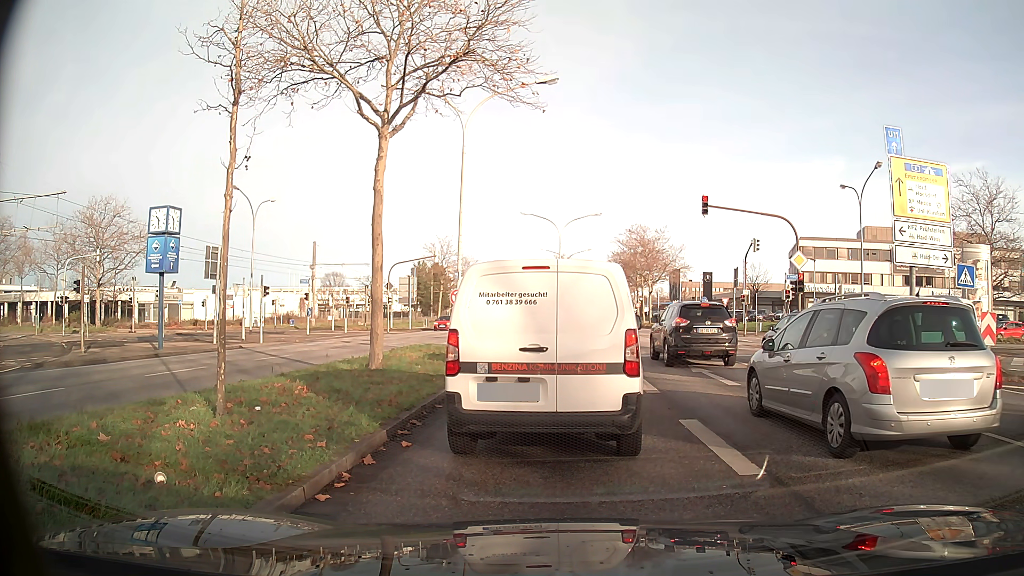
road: primary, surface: asphalt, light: Day
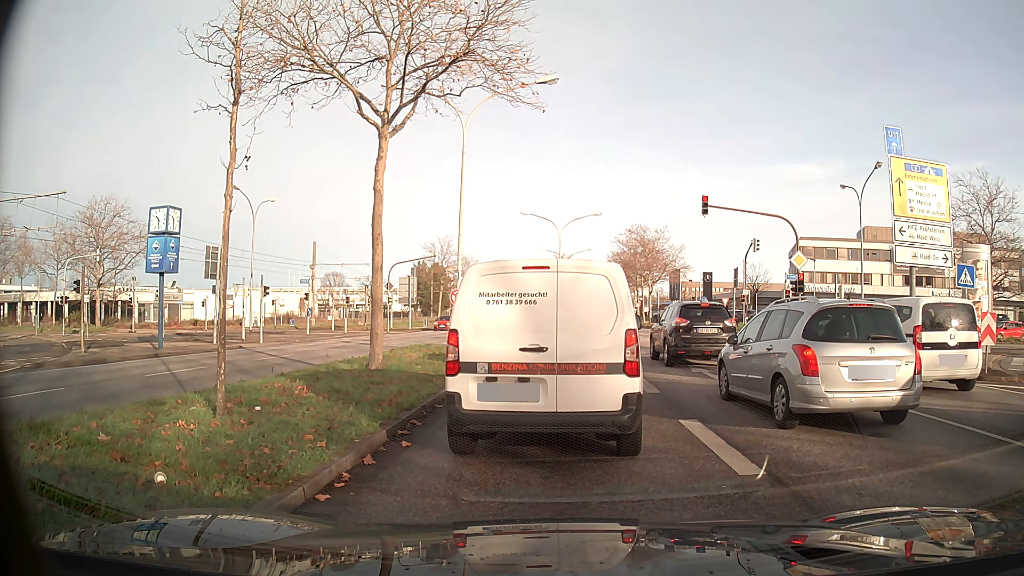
(0.0, 0.0) m; 0°
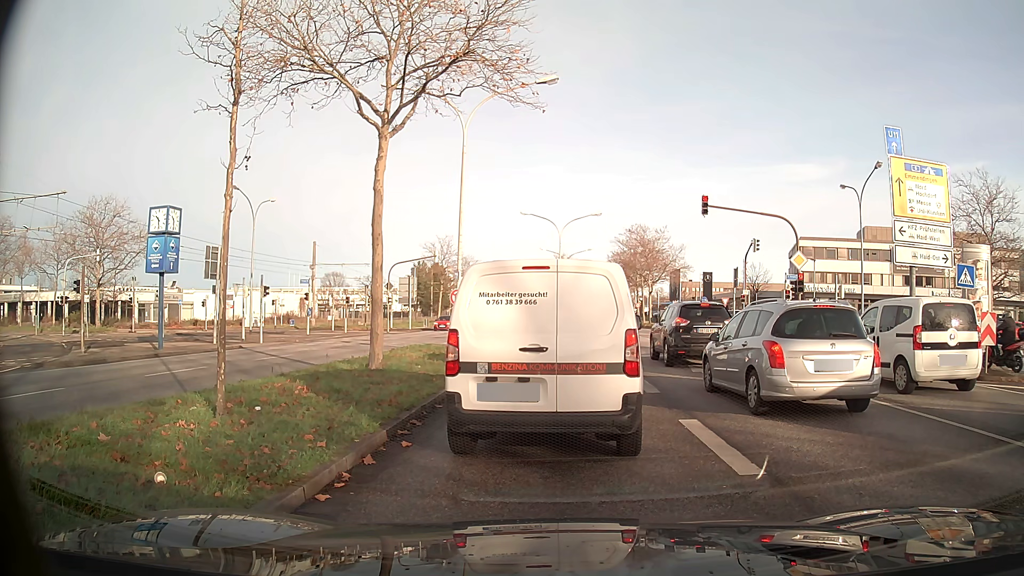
(0.0, 0.0) m; 0°
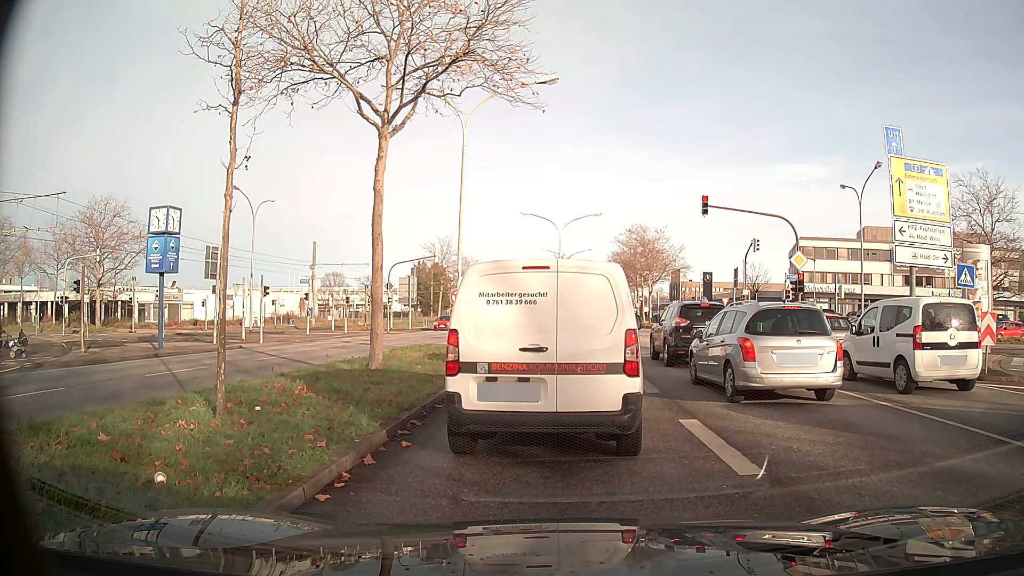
(0.0, 0.0) m; 0°
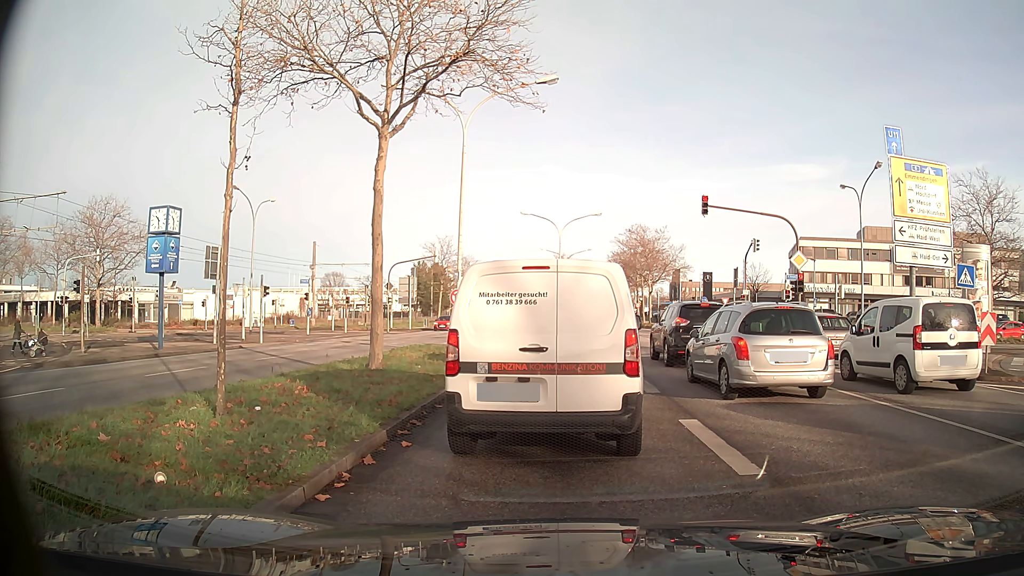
(0.0, 0.0) m; 0°
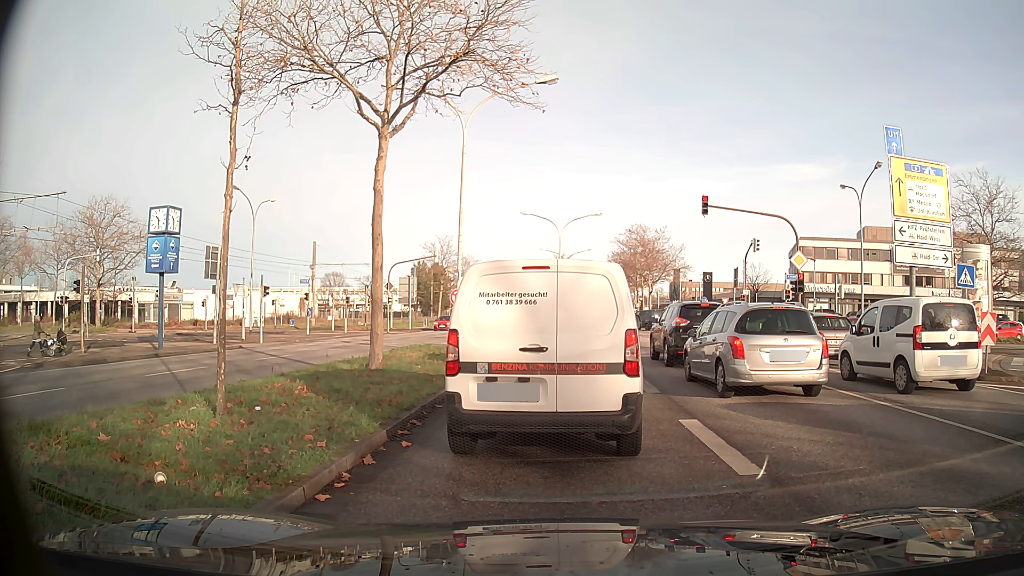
(0.0, 0.0) m; 0°
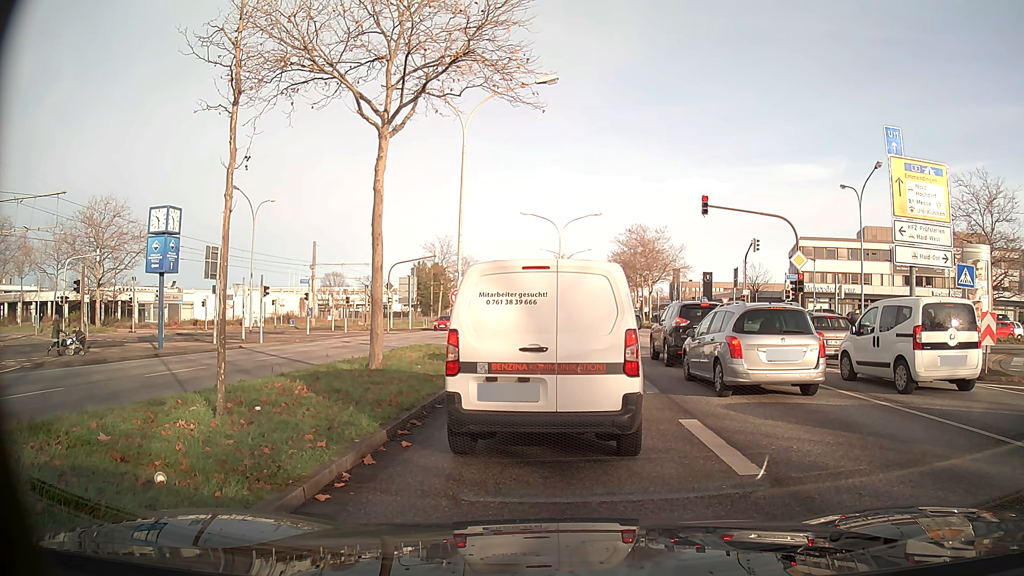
(0.0, 0.0) m; 0°
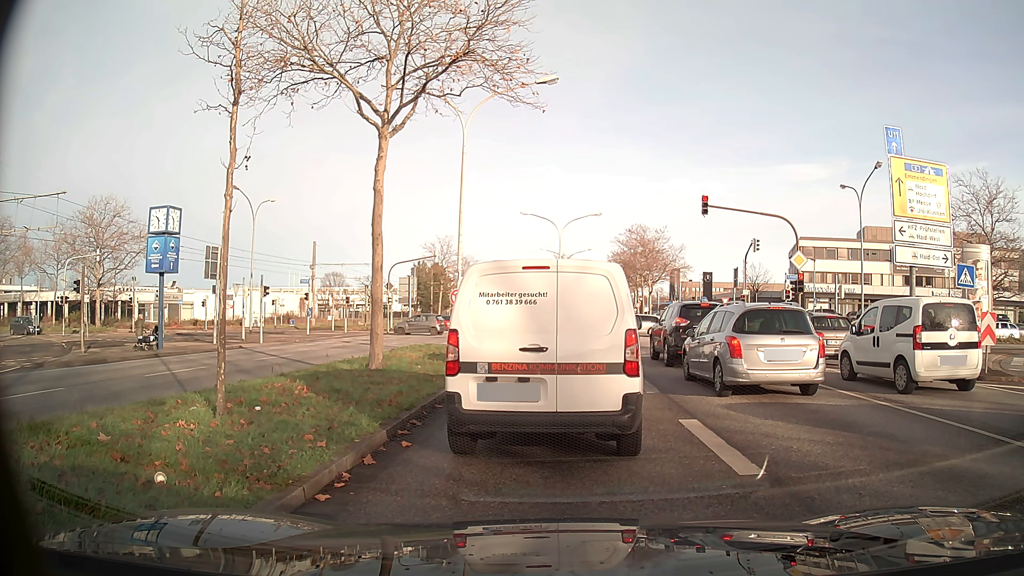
(0.0, 0.0) m; 0°
(0, +10) (0, +20) (-1, +30) (-7, +38) (-15, +44) (-24, +47) (-34, +49) (-44, +50) (-54, +52) (-64, +52) m
